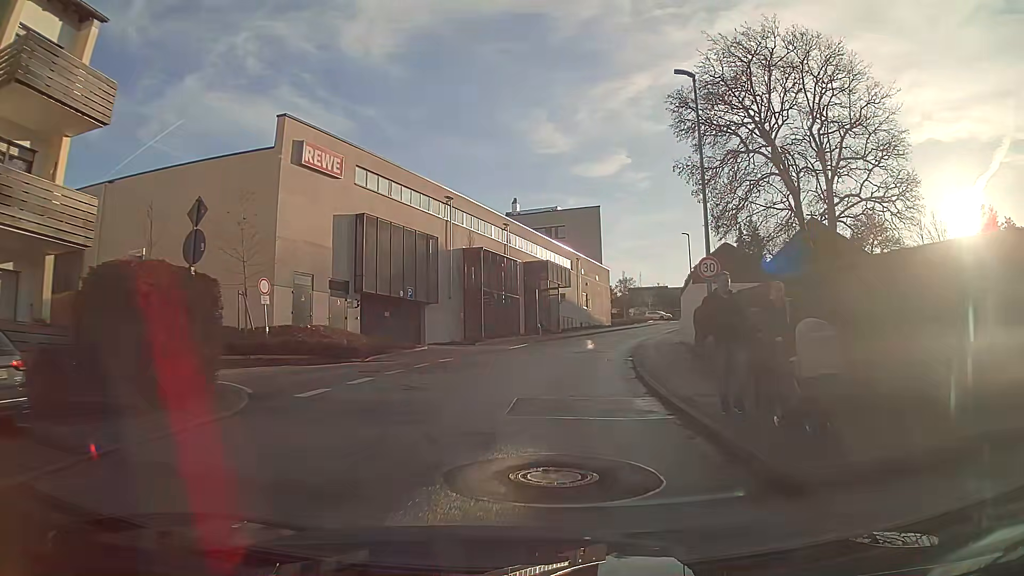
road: unclassified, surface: asphalt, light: Day
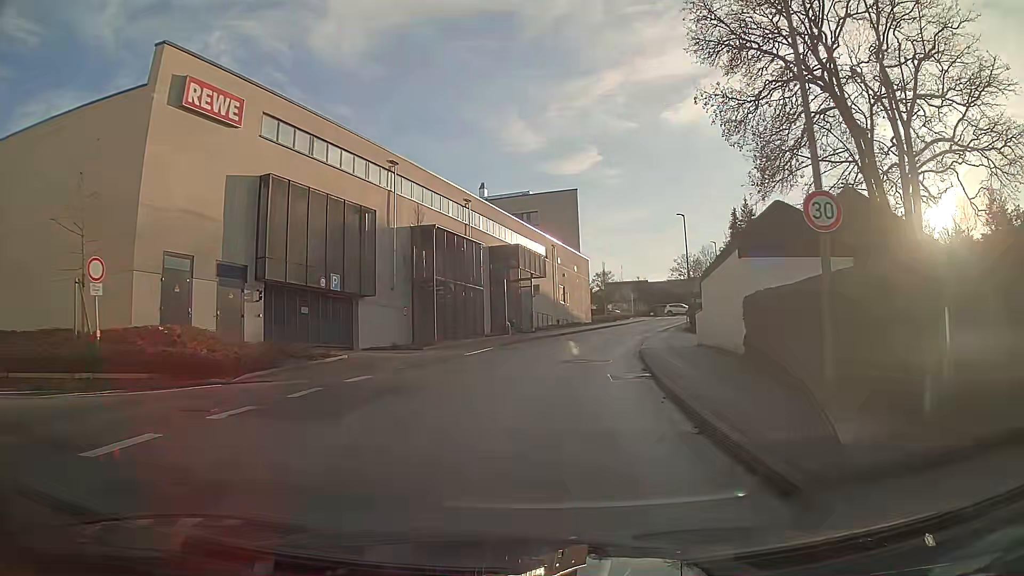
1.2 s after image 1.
(+0.2, +8.9) m; +2°
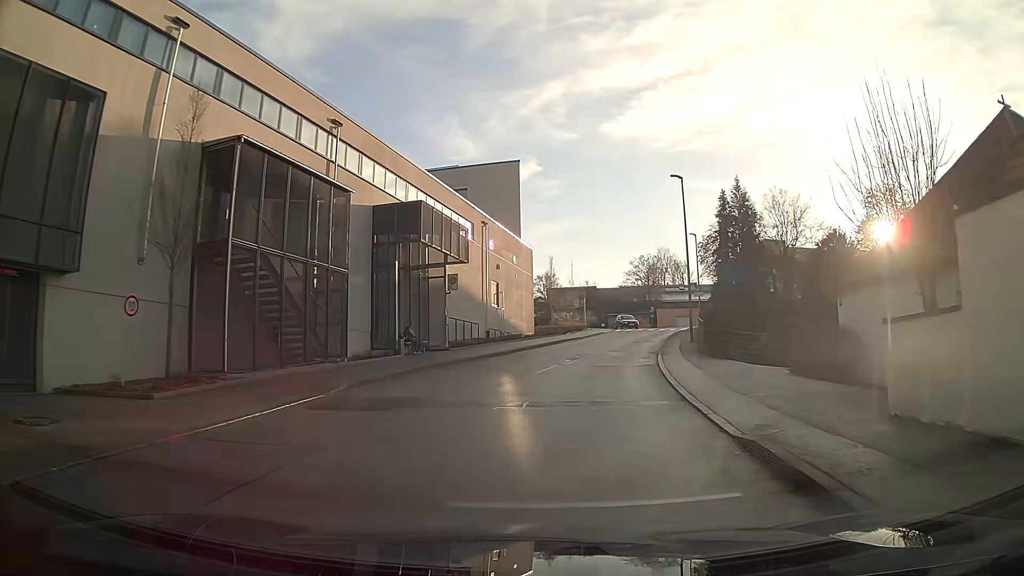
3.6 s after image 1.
(+0.7, +17.3) m; +6°
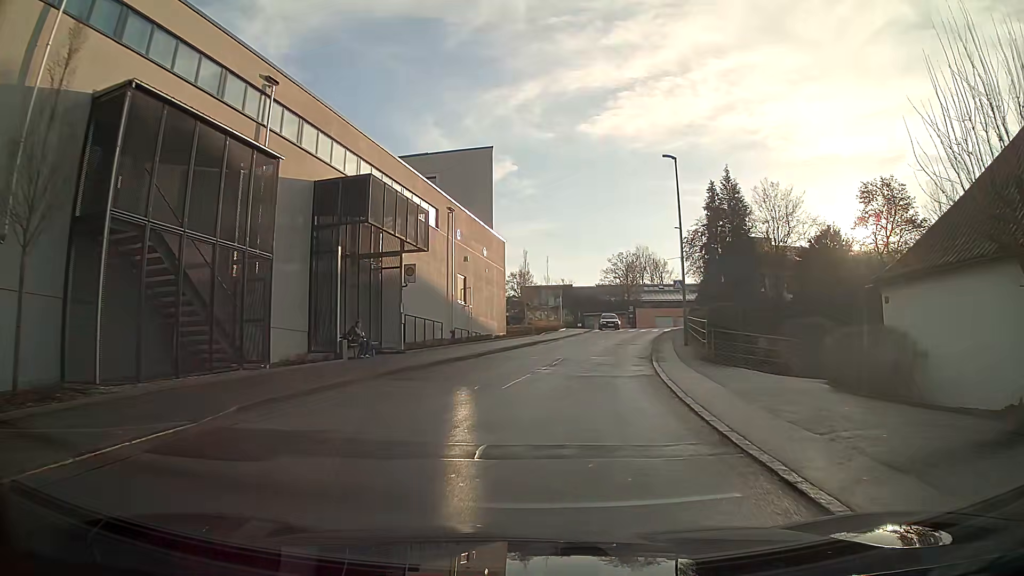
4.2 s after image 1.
(+0.1, +4.2) m; +2°
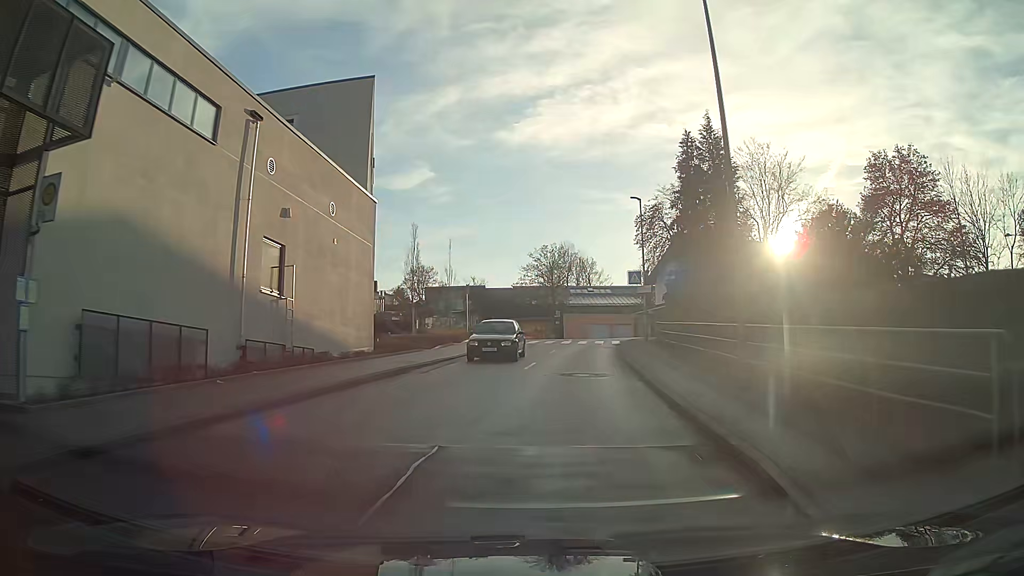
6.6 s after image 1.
(+1.2, +16.7) m; +8°
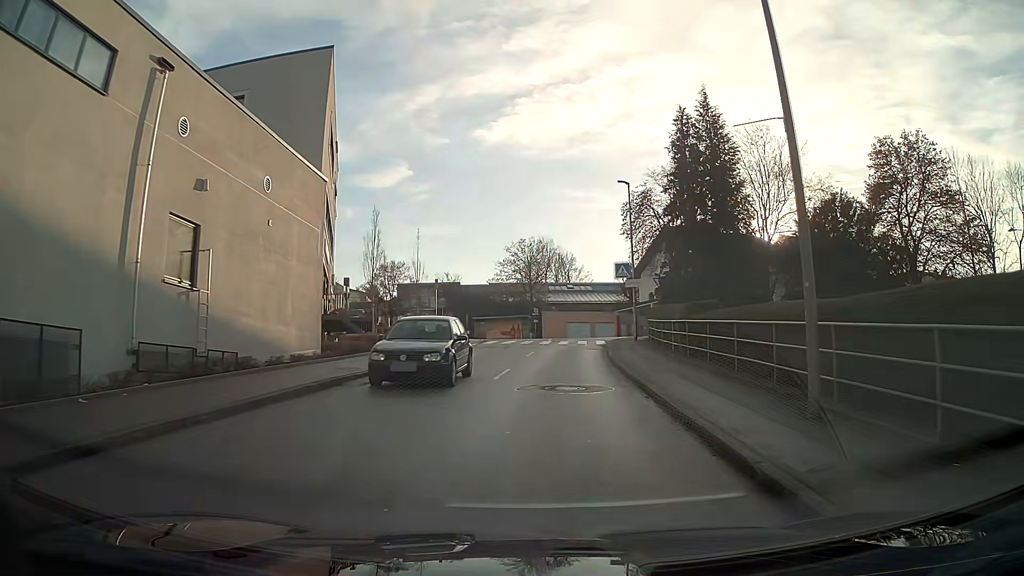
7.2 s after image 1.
(+0.1, +4.1) m; +2°
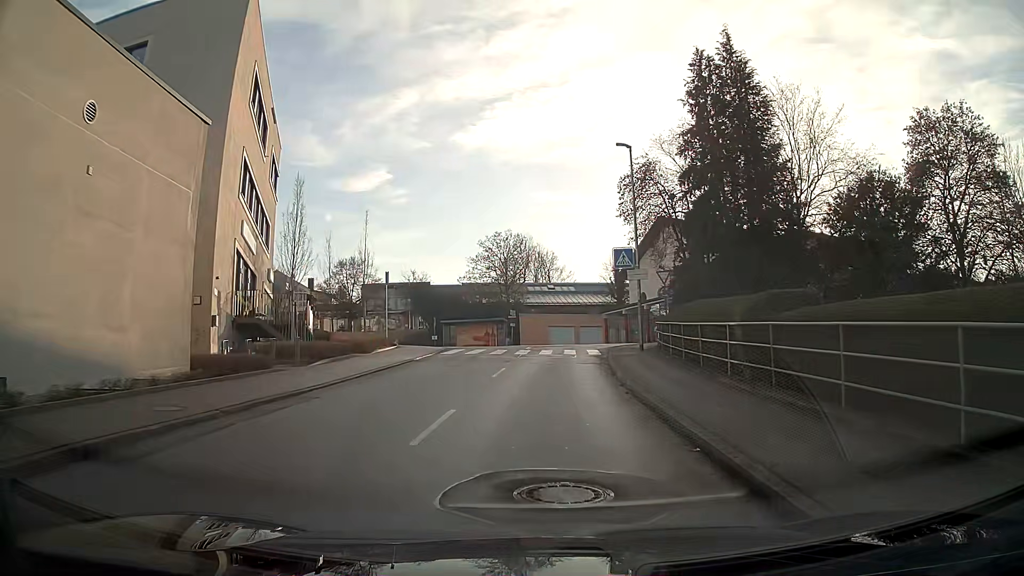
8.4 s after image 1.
(+0.1, +8.1) m; +1°
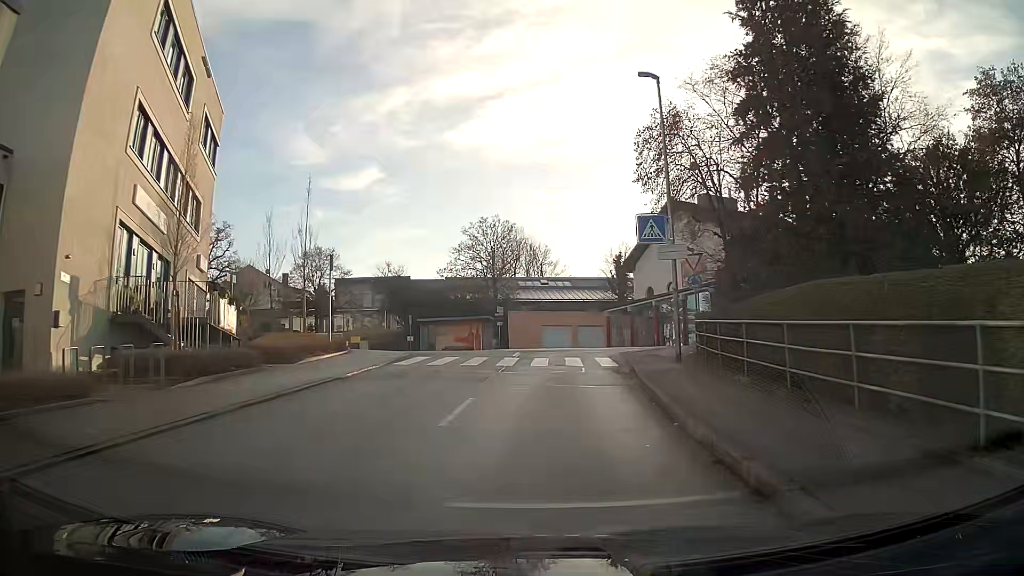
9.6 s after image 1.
(+0.1, +7.9) m; +1°
